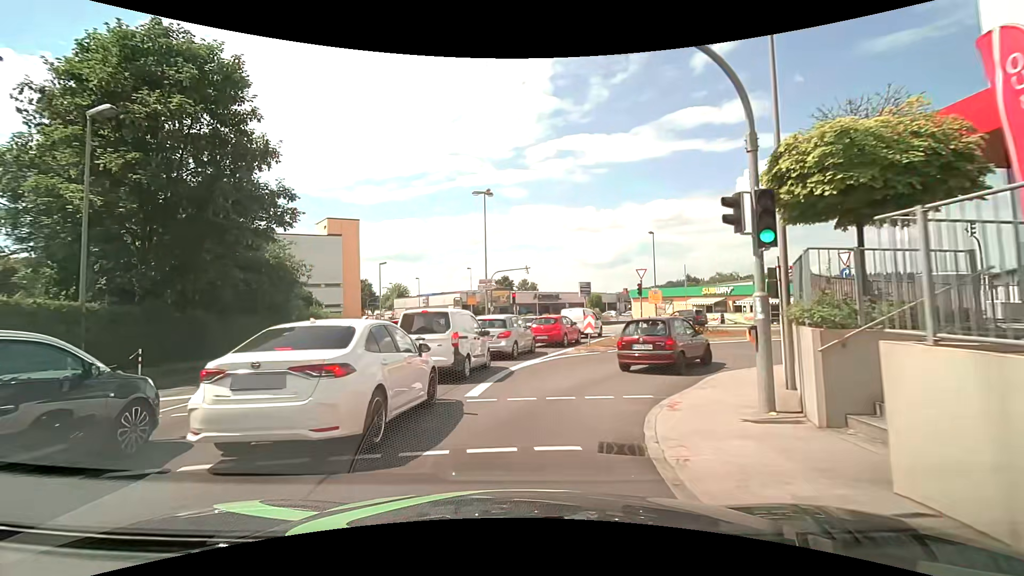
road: tertiary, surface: asphalt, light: Day
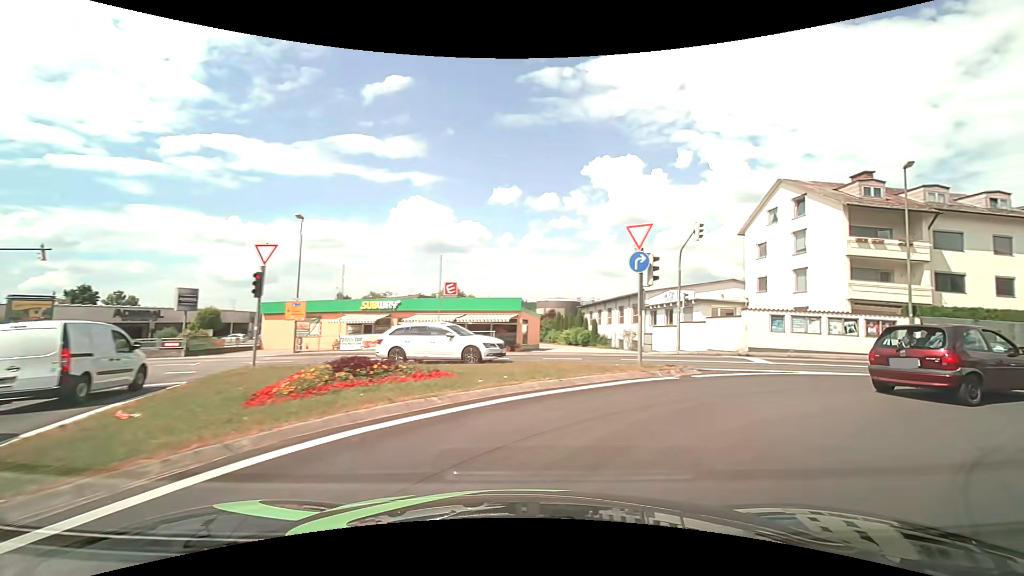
(+3.0, +15.9) m; +38°
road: tertiary_link
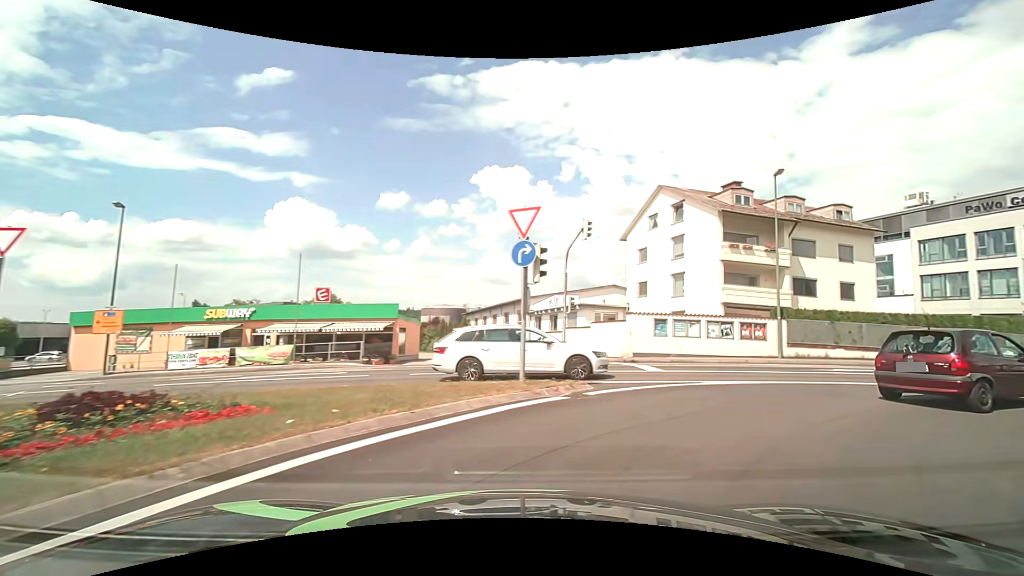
(+0.3, +3.0) m; +13°
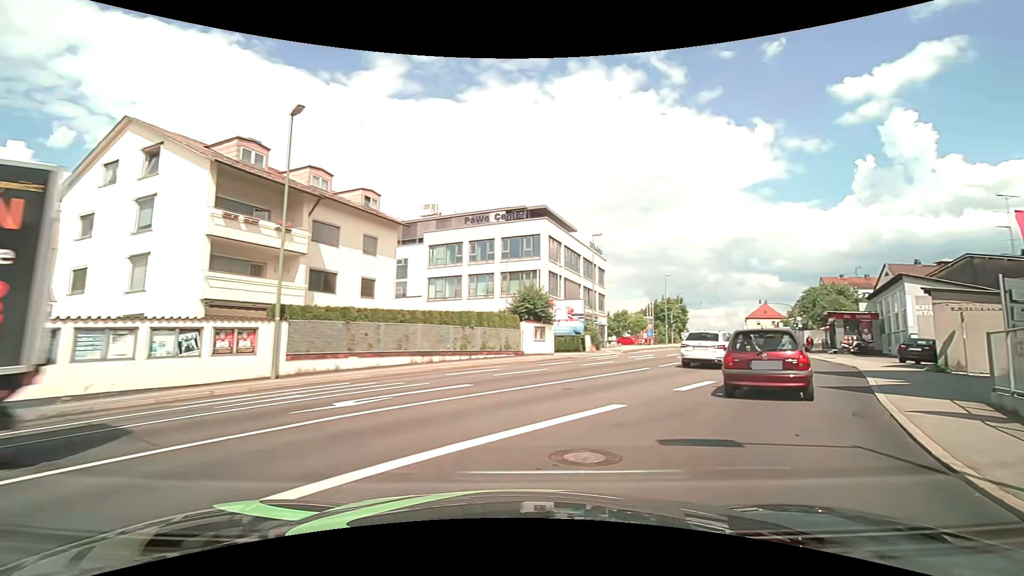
(+4.2, +9.3) m; +49°
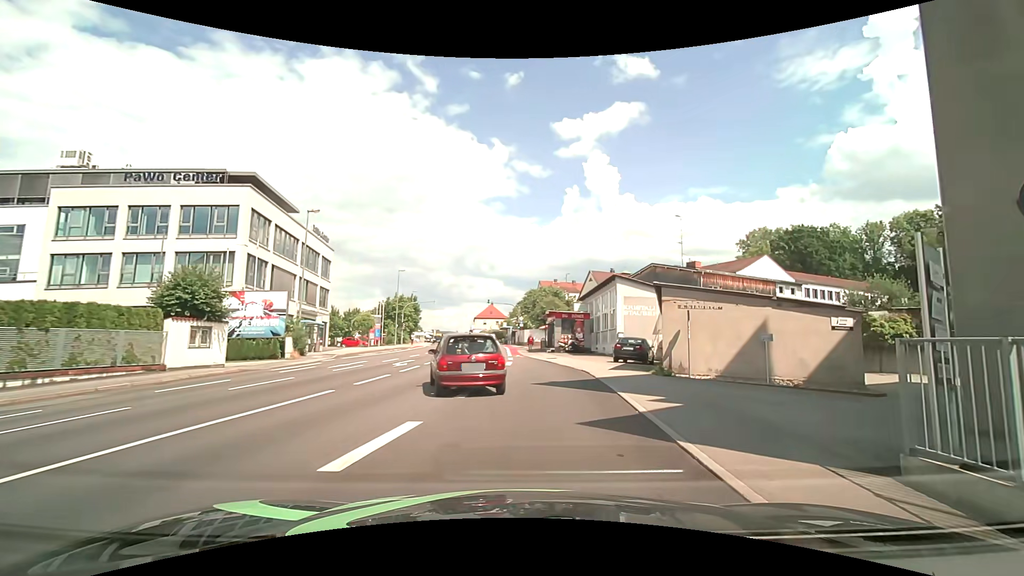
(+1.8, +6.8) m; +29°
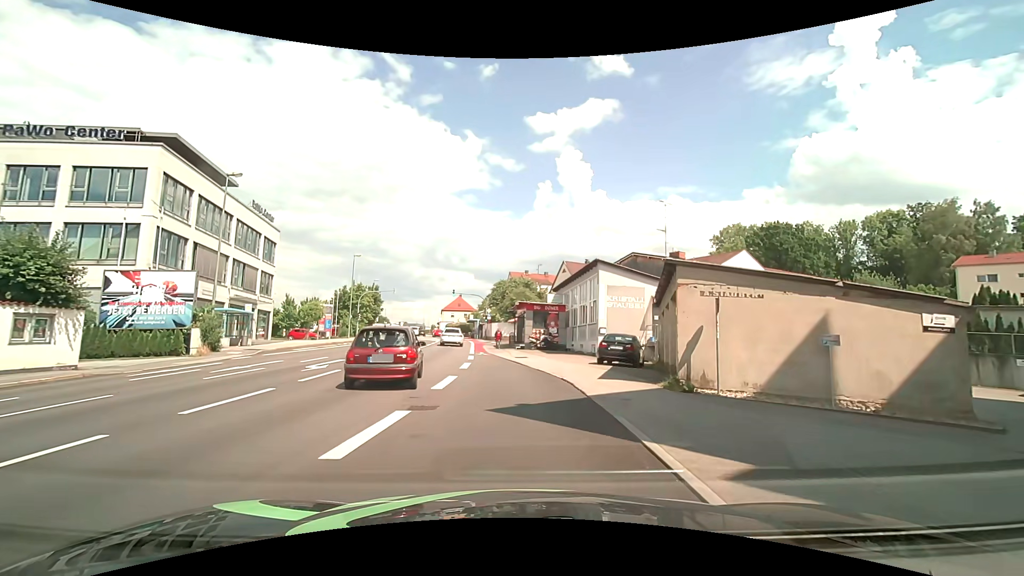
(+0.4, +5.6) m; +5°
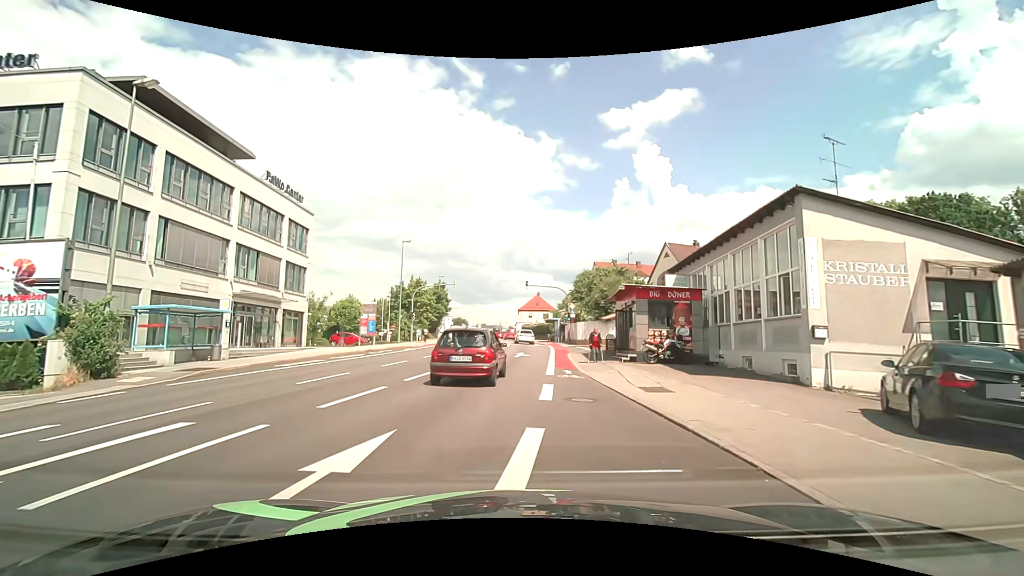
(-0.9, +13.7) m; -9°
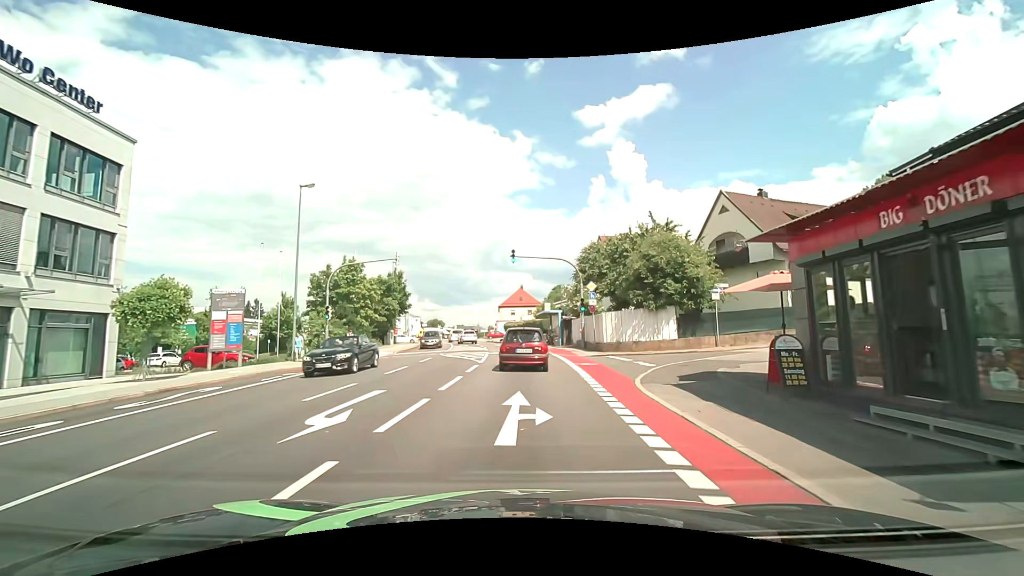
(-0.3, +20.2) m; +2°
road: tertiary
(0, +10) (0, +20) (0, +30) (-1, +40) (-2, +50) (-3, +60) (-5, +70) (-7, +80) (-9, +89) (-10, +99) m
